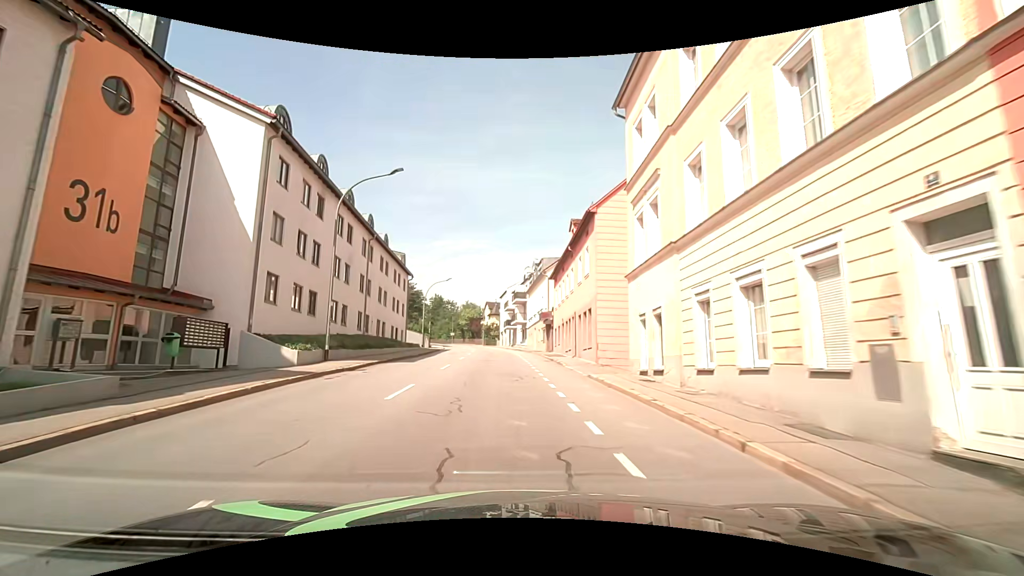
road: tertiary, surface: asphalt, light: Day
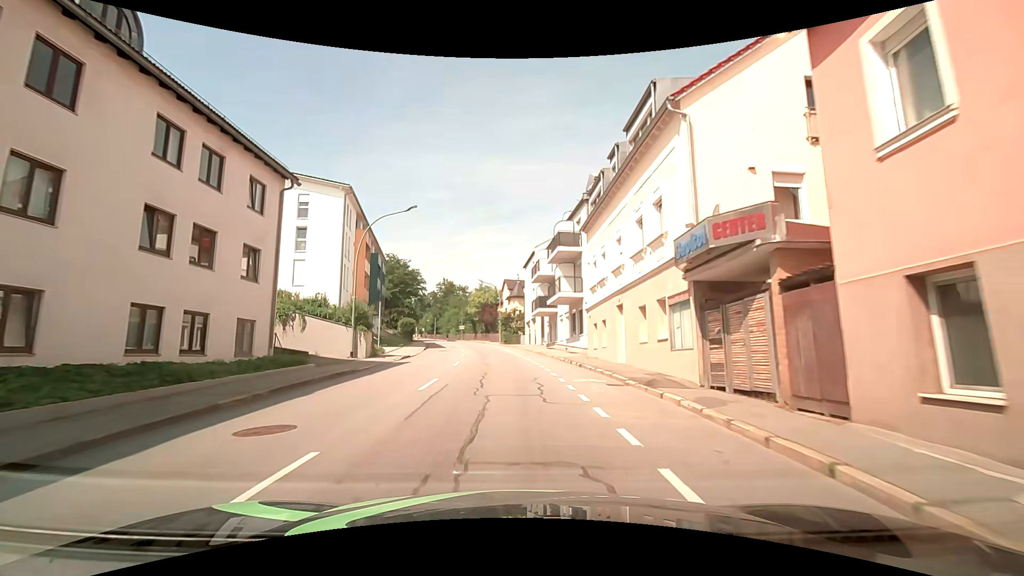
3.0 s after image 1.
(-1.2, +34.9) m; -3°
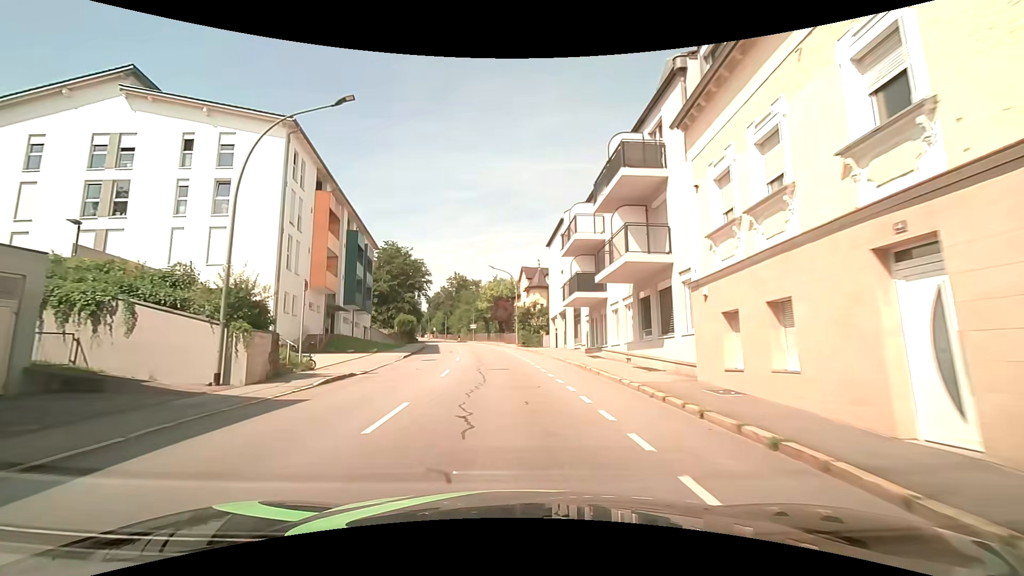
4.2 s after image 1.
(-0.2, +14.2) m; -2°
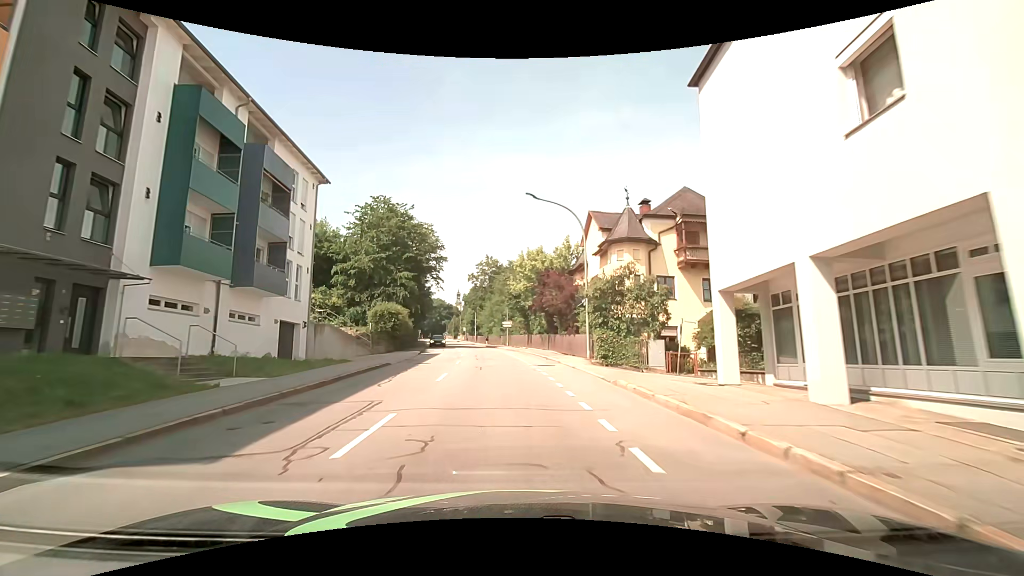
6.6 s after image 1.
(-1.2, +28.8) m; -5°
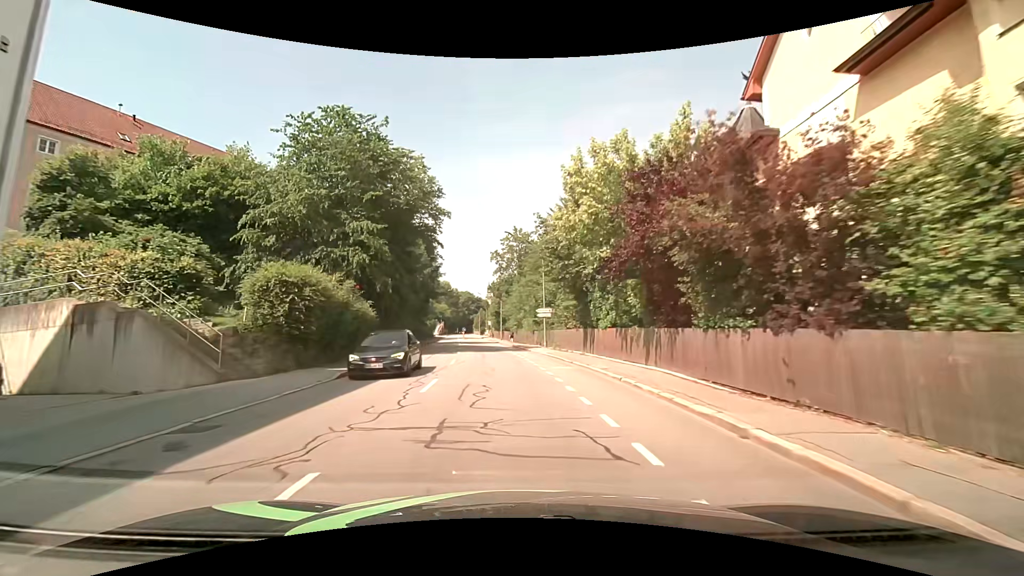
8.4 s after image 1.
(-0.7, +21.9) m; -4°
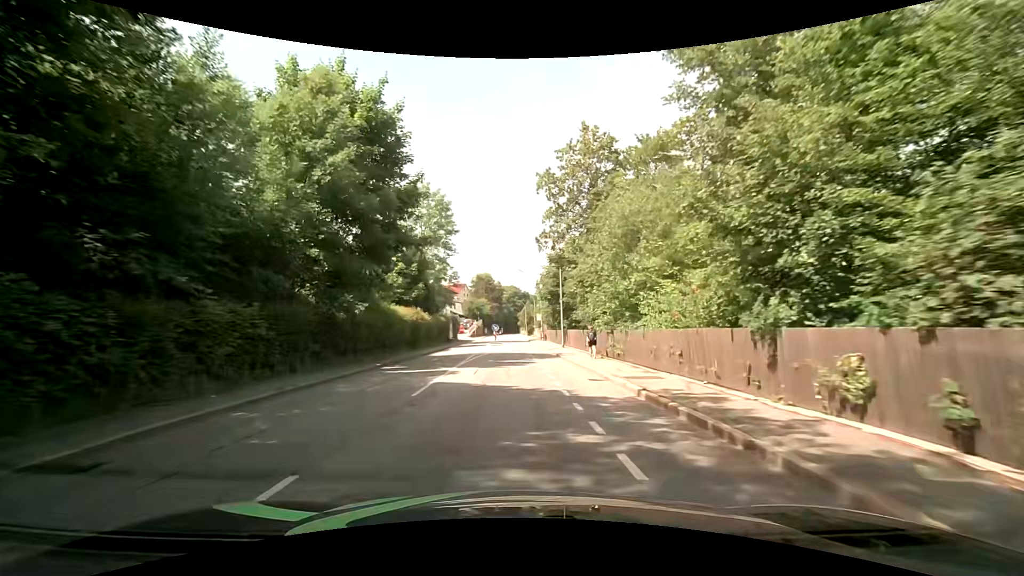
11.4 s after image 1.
(-2.0, +36.3) m; -6°
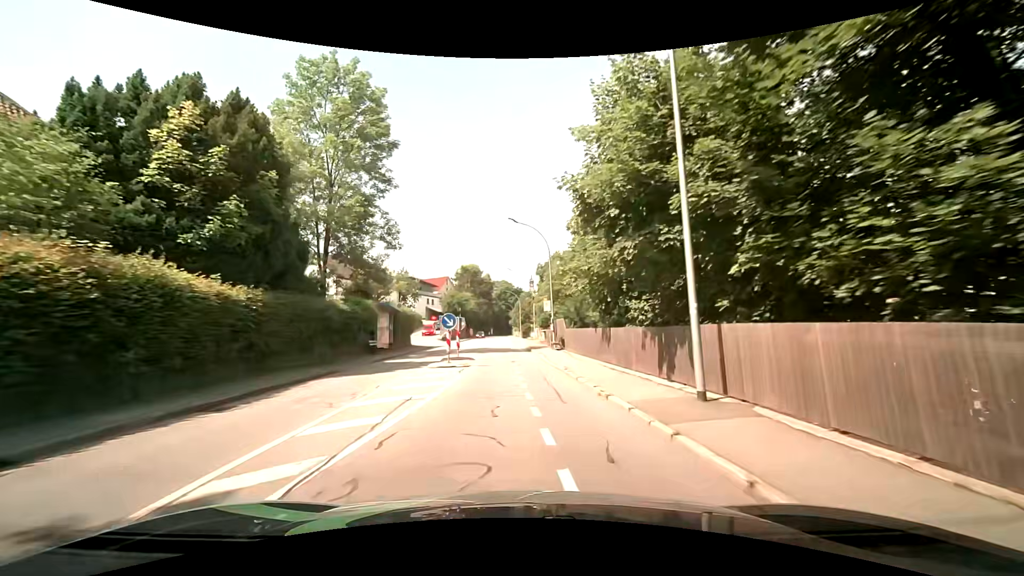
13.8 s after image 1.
(+0.1, +28.9) m; -1°
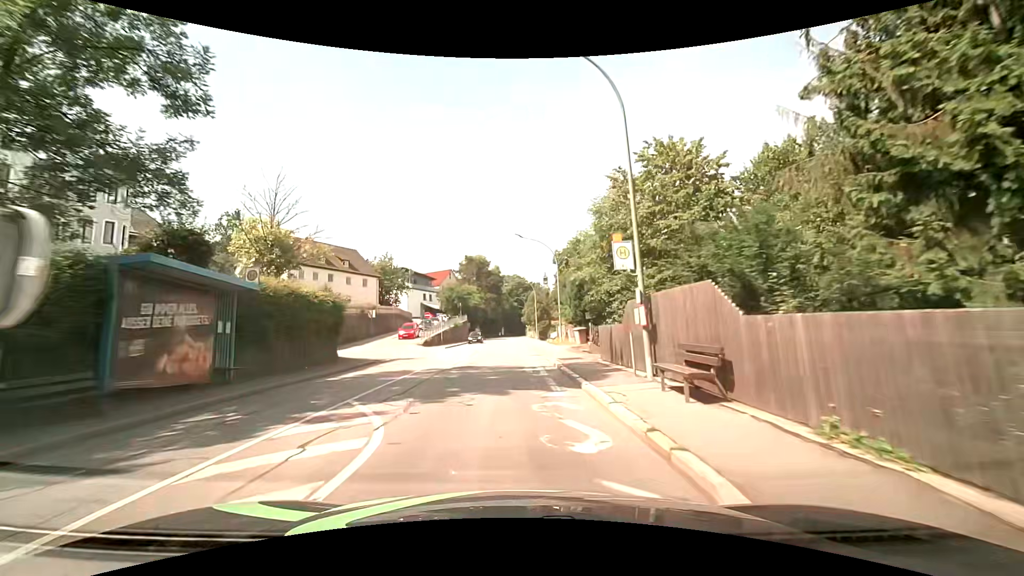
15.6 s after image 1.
(+0.3, +21.8) m; +1°
(0, +10) (-1, +20) (-1, +30) (-2, +40) (-3, +50) (-3, +60) (-4, +70) (-4, +80) (-4, +90) (-5, +100) m
